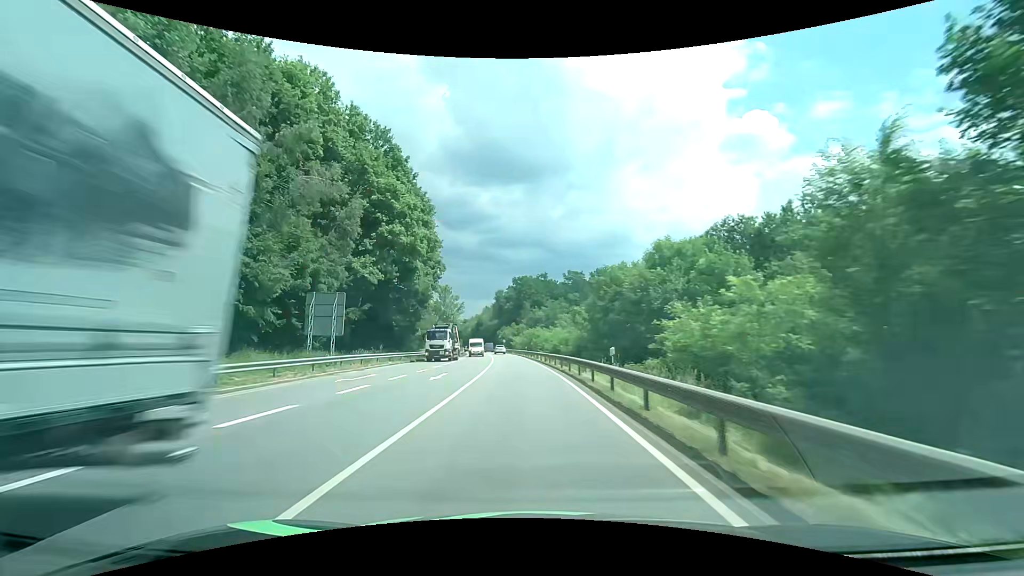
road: primary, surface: asphalt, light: Day
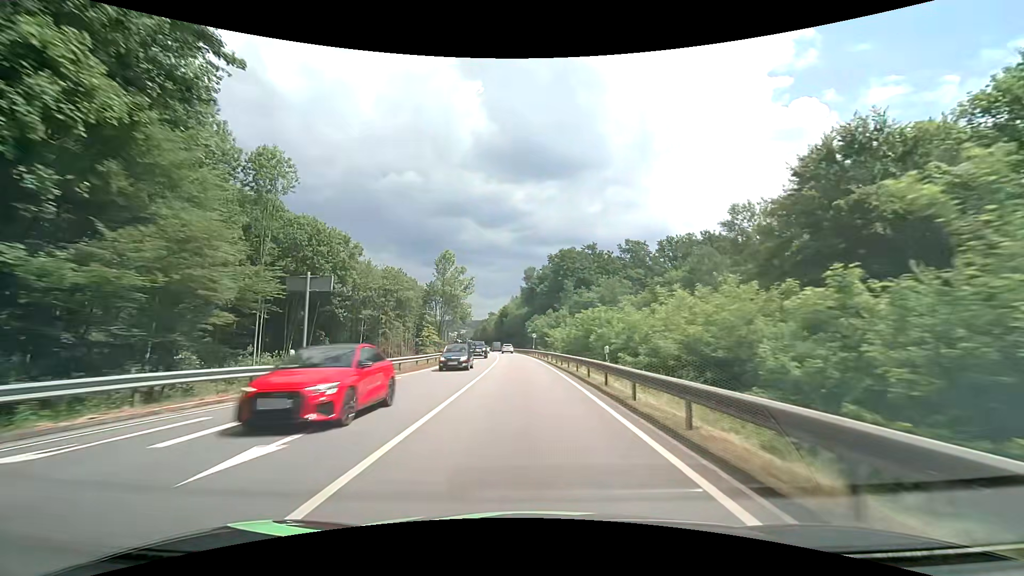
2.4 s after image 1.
(-1.7, +50.1) m; -4°
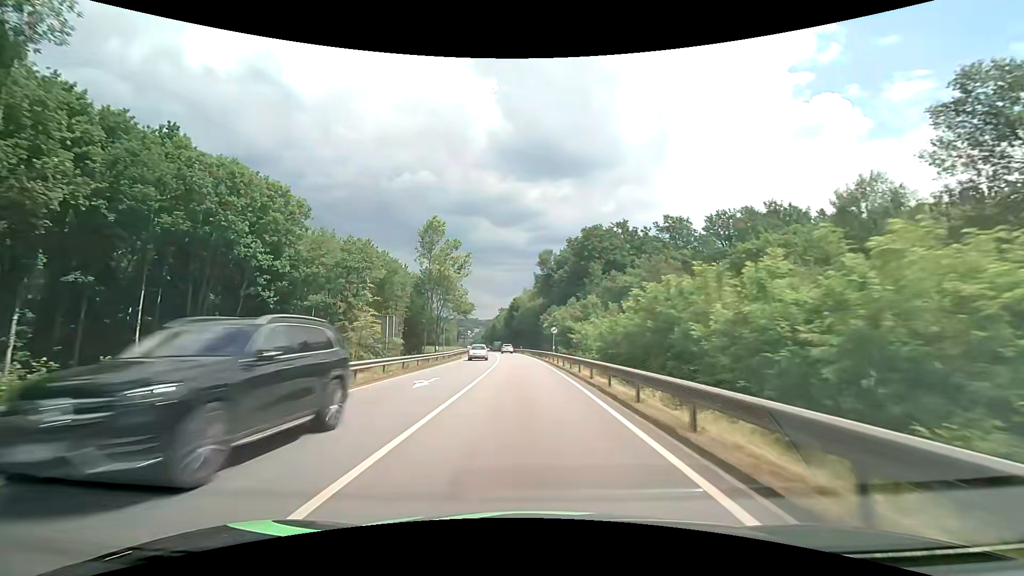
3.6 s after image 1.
(-0.4, +24.1) m; -2°
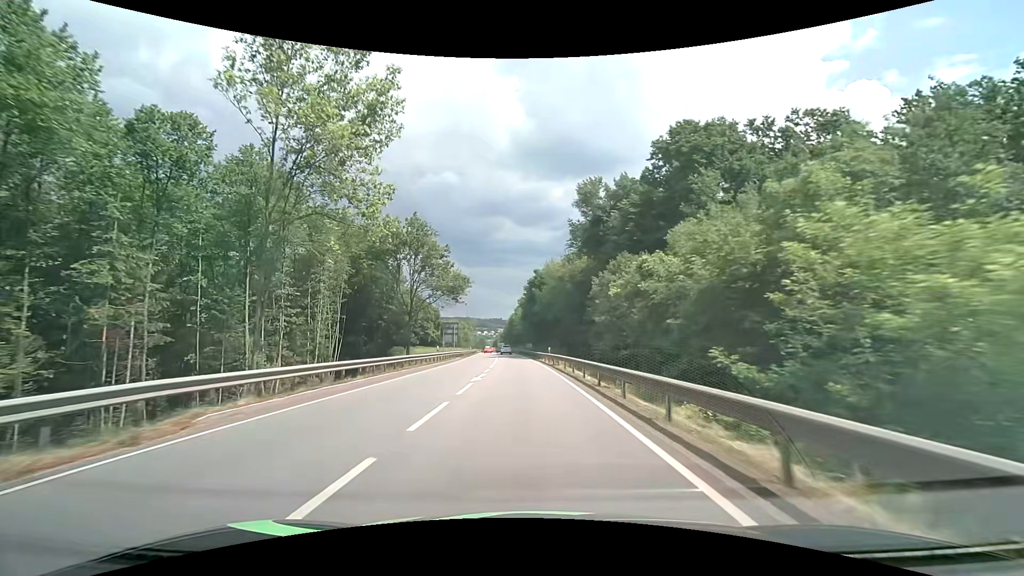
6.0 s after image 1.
(-1.2, +46.9) m; -3°
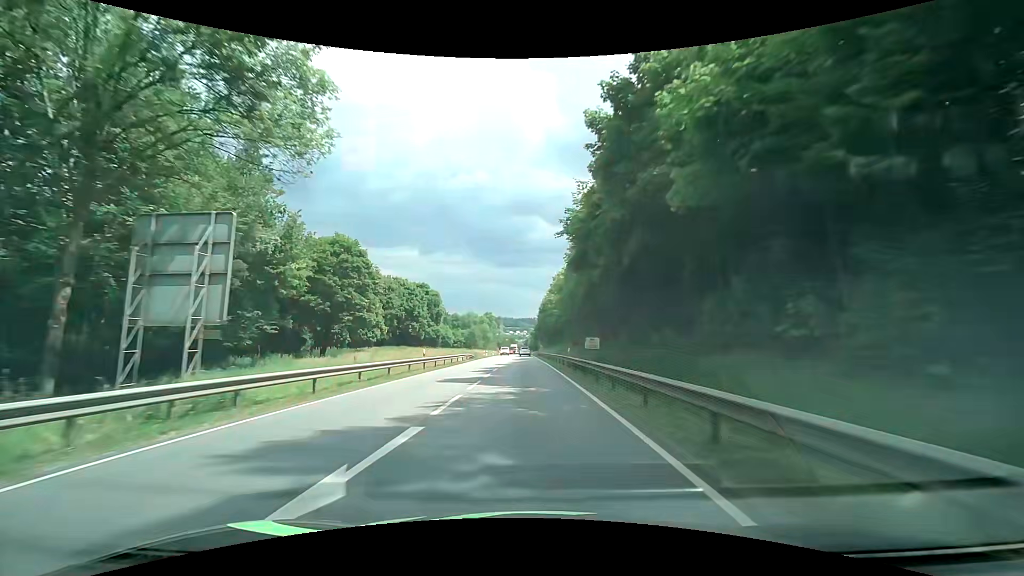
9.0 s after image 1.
(-2.1, +58.3) m; -4°
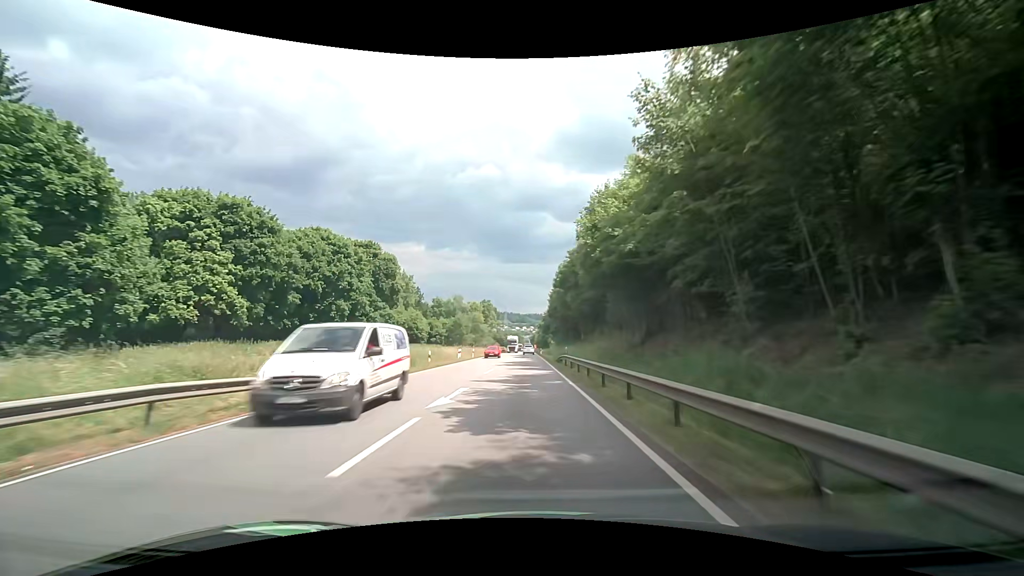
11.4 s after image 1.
(-0.3, +46.7) m; -1°
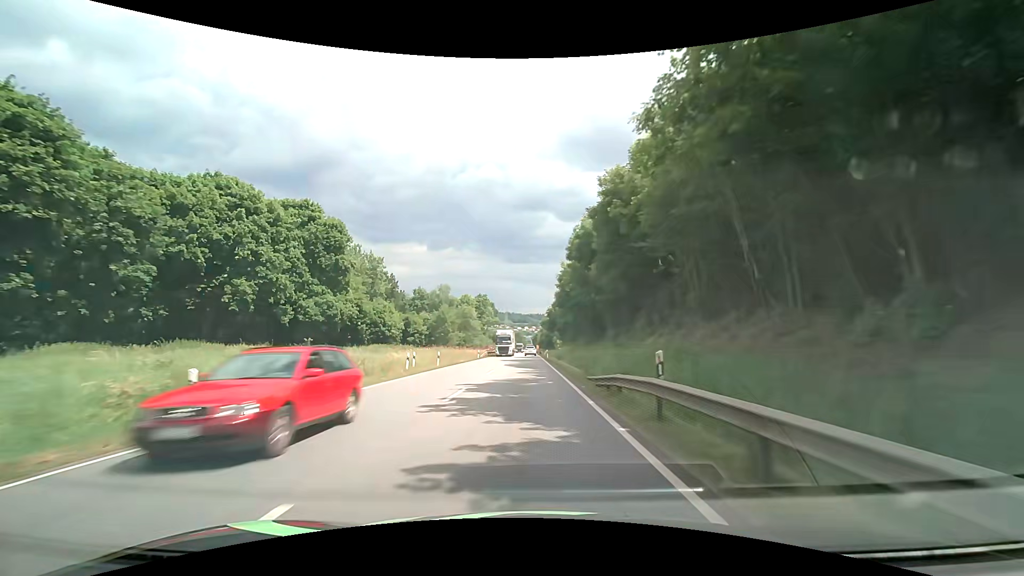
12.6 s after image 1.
(-0.1, +23.4) m; 0°
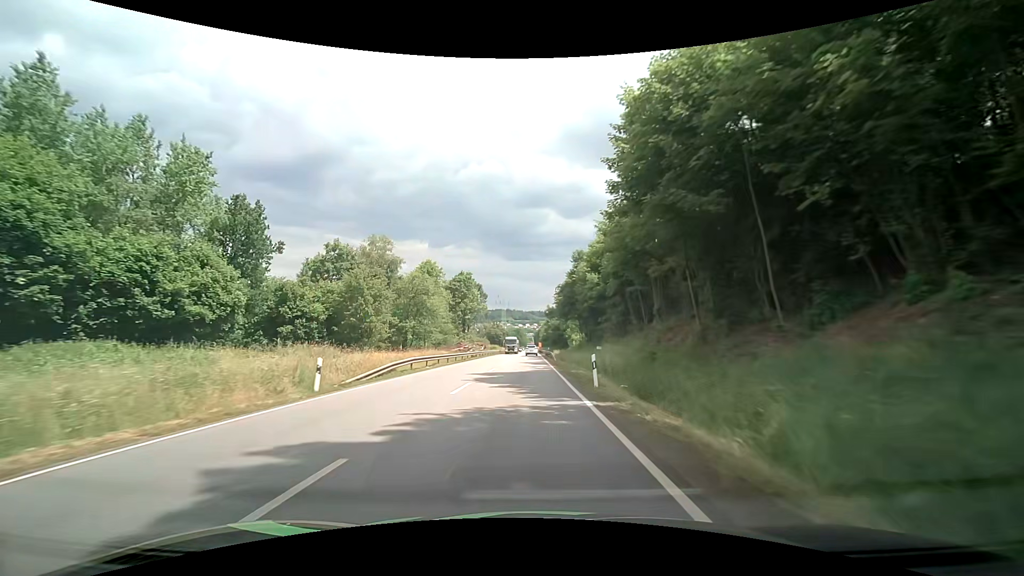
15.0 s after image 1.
(+0.1, +47.0) m; 0°
